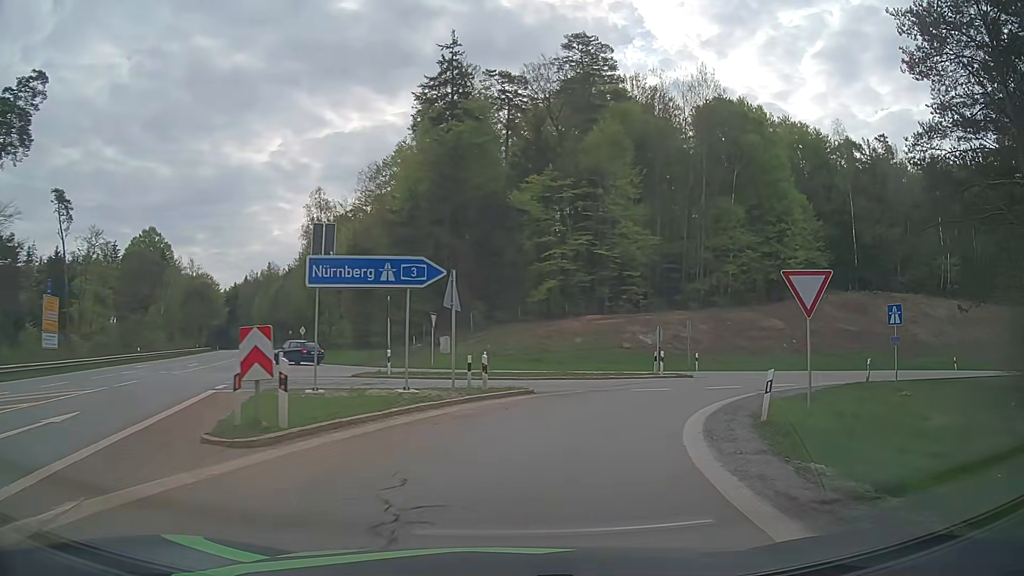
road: motorway_link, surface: asphalt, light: Day
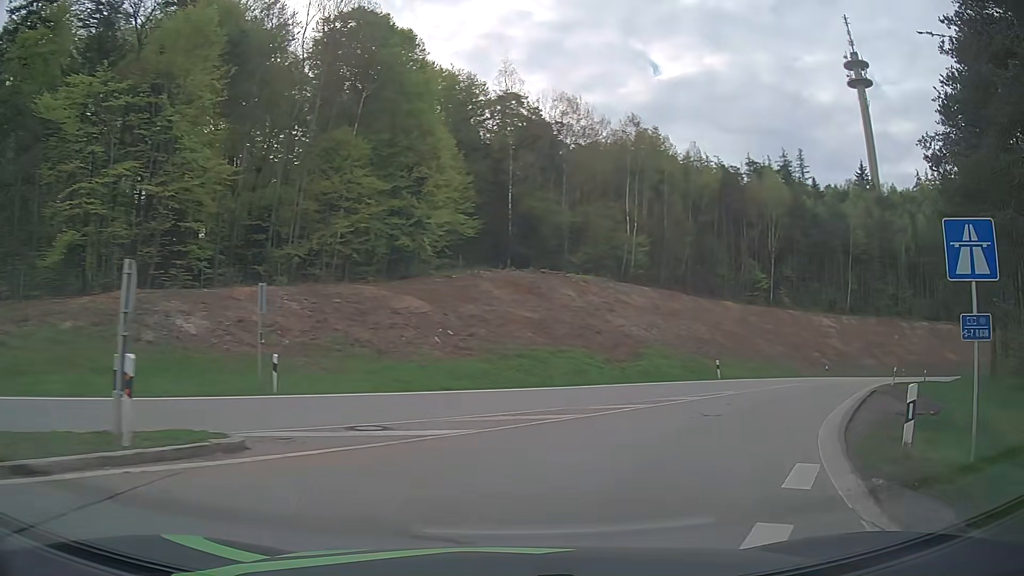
(+5.3, +20.9) m; +33°
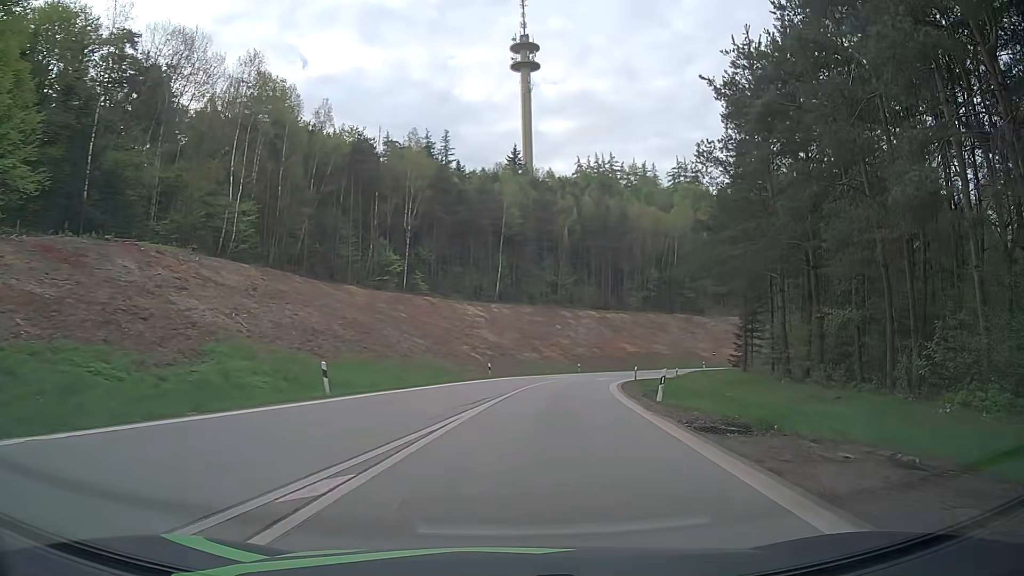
(+4.9, +15.4) m; +33°
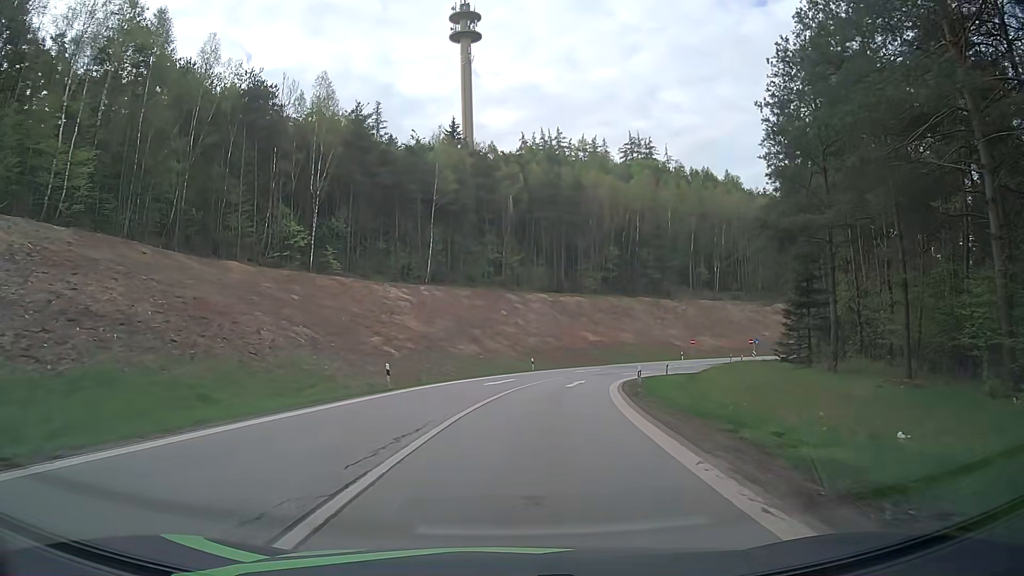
(+1.3, +19.0) m; +5°
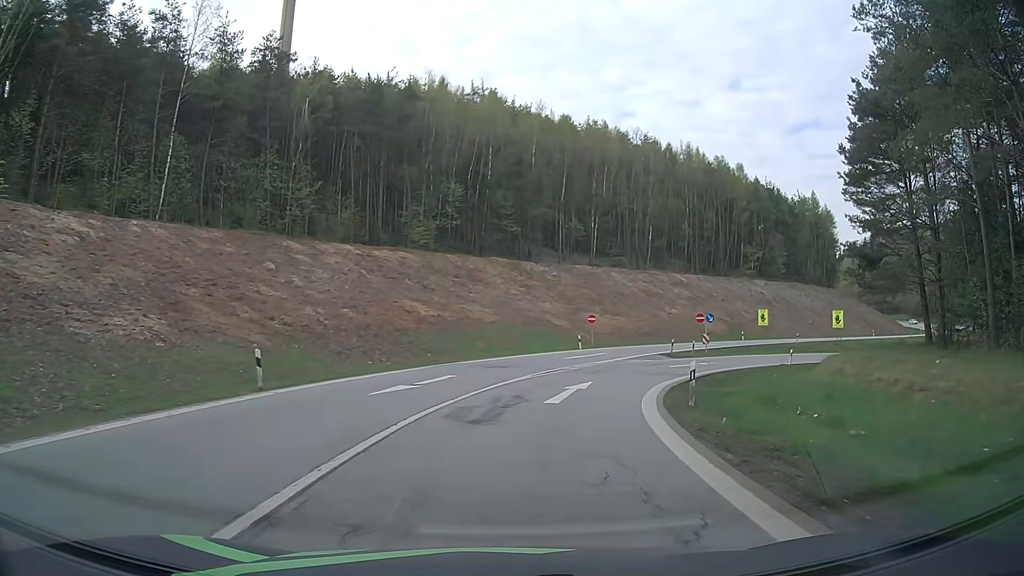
(+3.3, +36.3) m; +14°
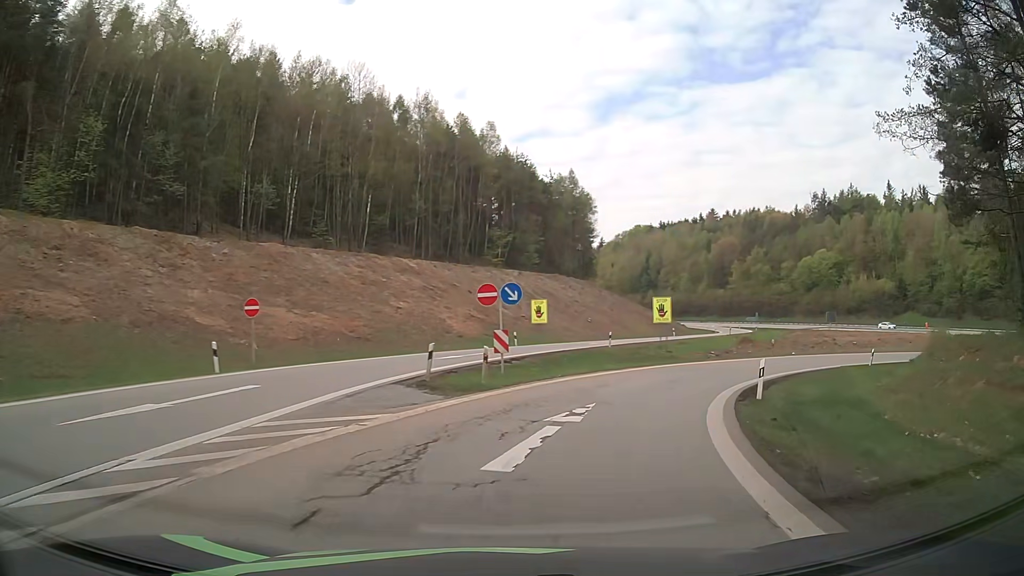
(+5.1, +27.8) m; +23°
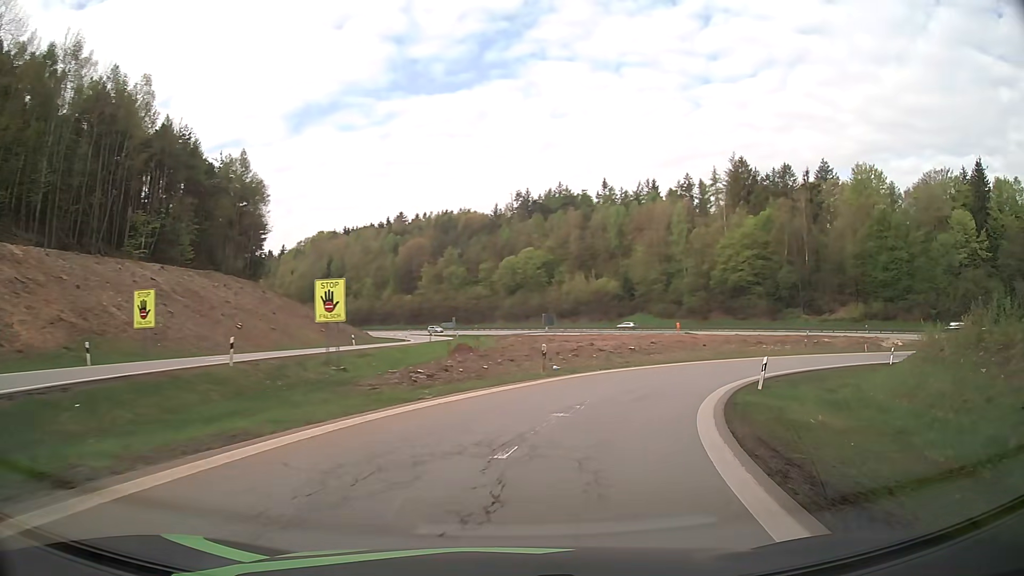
(+5.2, +20.9) m; +28°
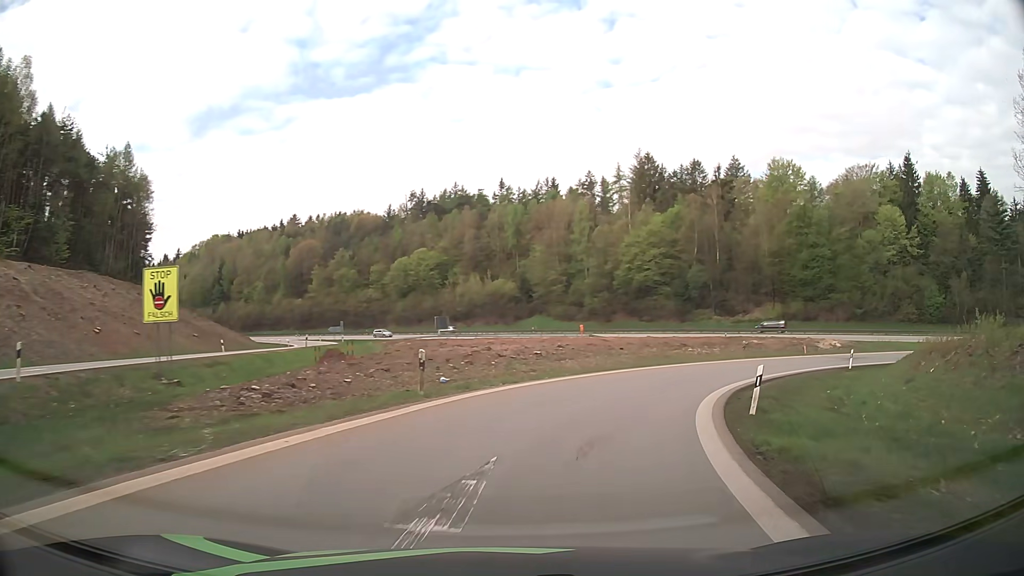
(+0.5, +7.4) m; +9°
(+1, +10) (+4, +19) (+9, +28) (+15, +36) (+23, +42) (+32, +46) (+42, +48) (+52, +49) (+62, +47) (+72, +45) m
